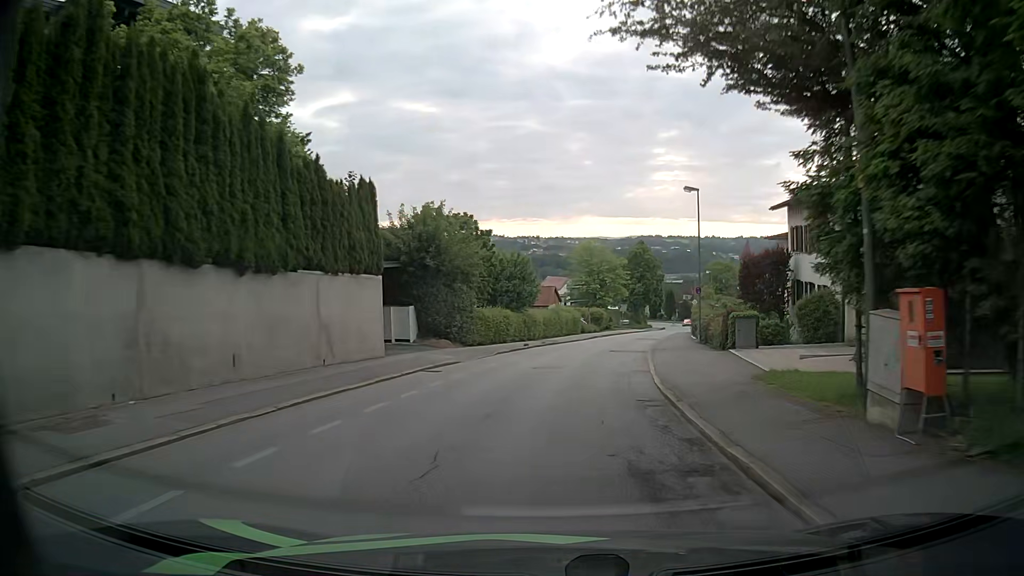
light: Day
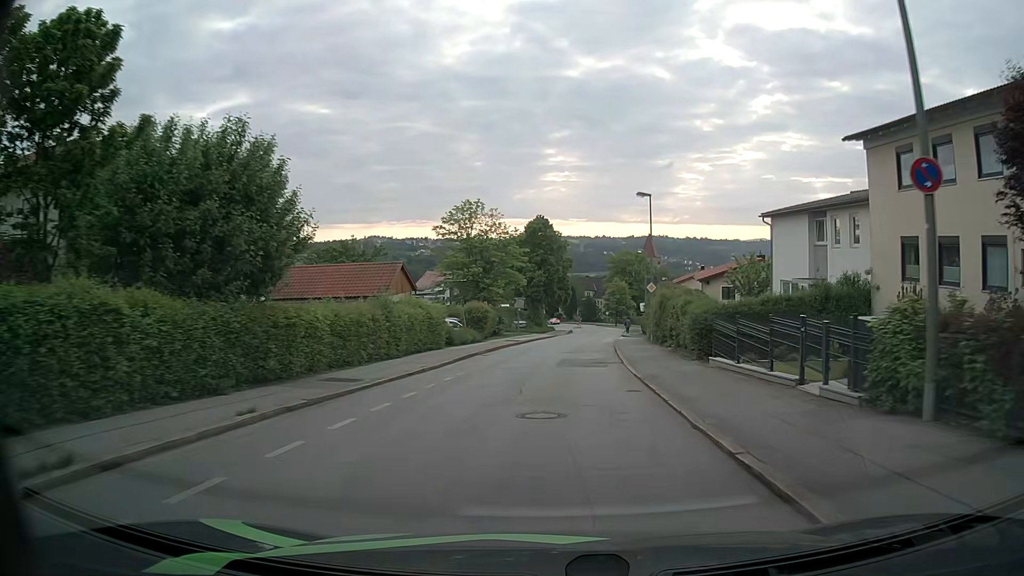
(+2.1, +28.5) m; +9°
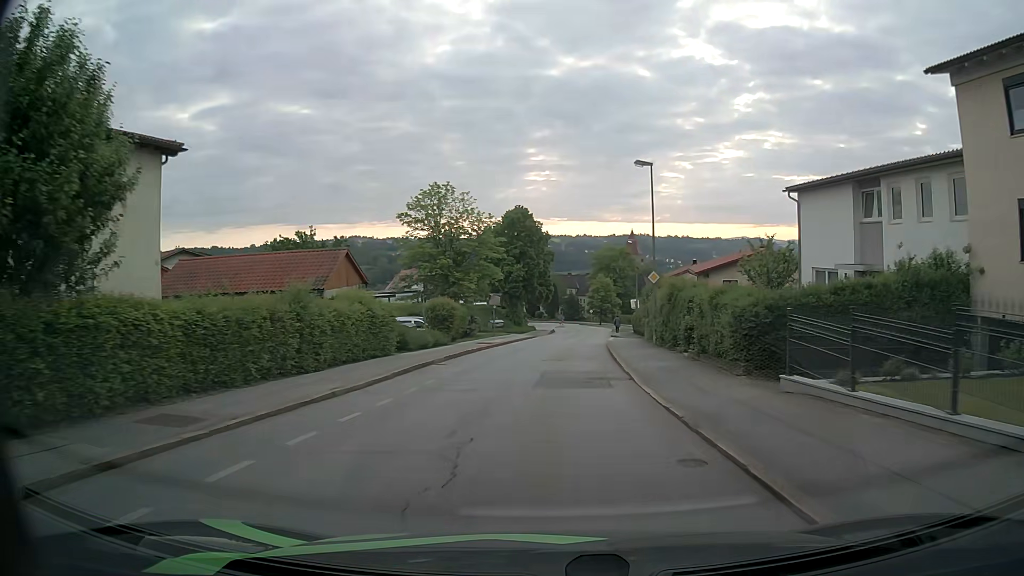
(+0.1, +7.1) m; +2°
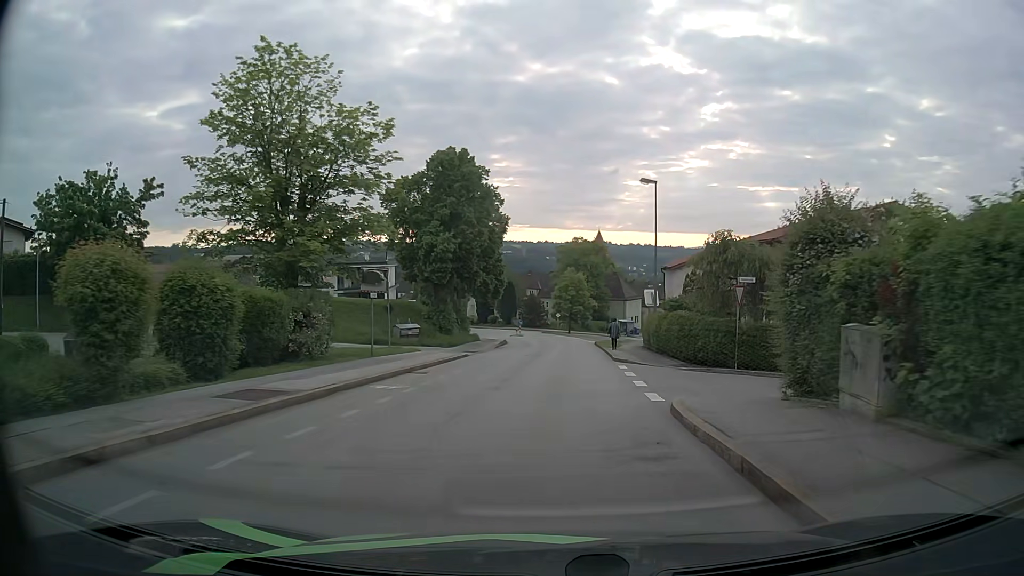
(+0.8, +27.2) m; +3°
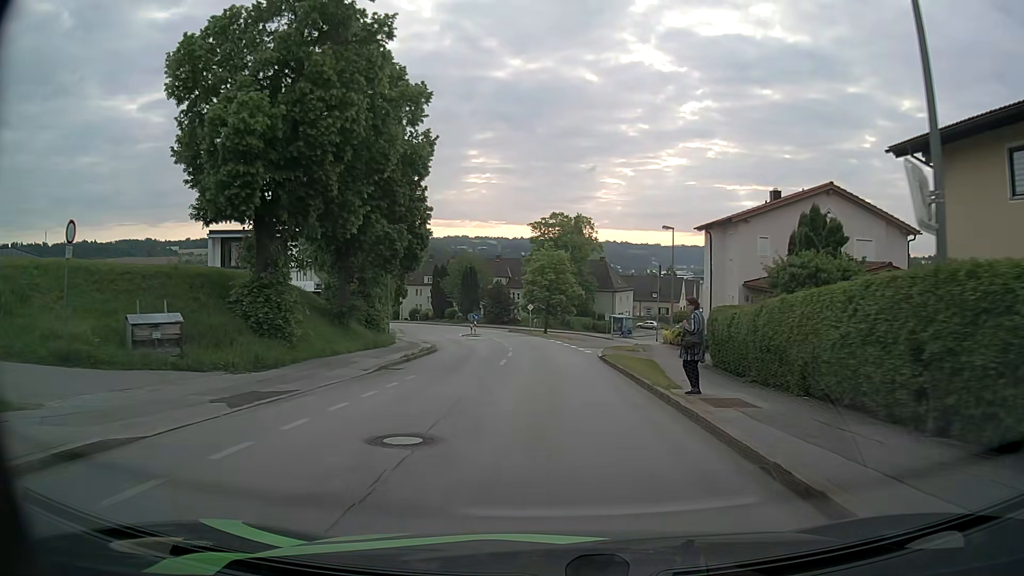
(+0.7, +25.4) m; +2°
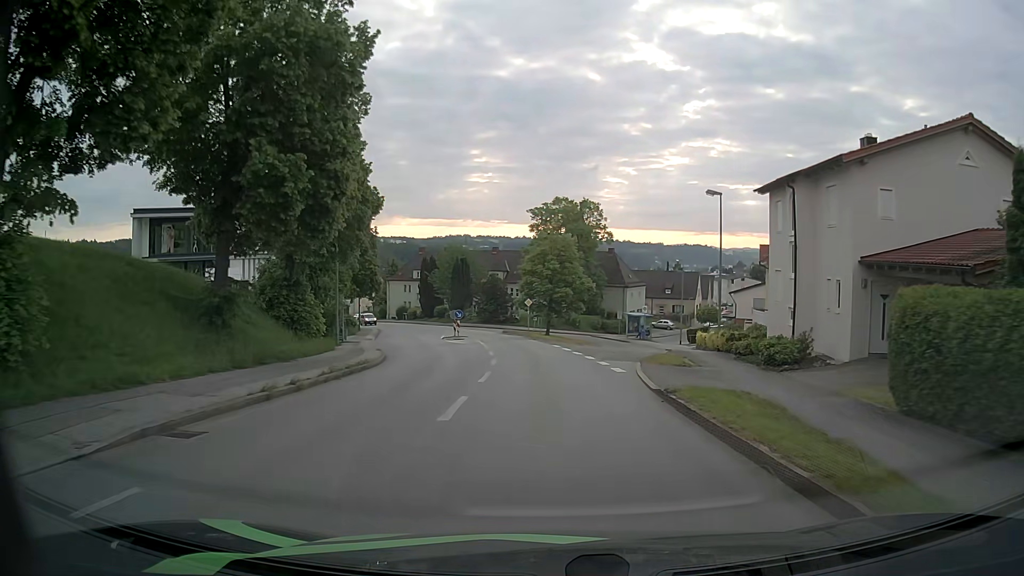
(0.0, +12.3) m; 0°
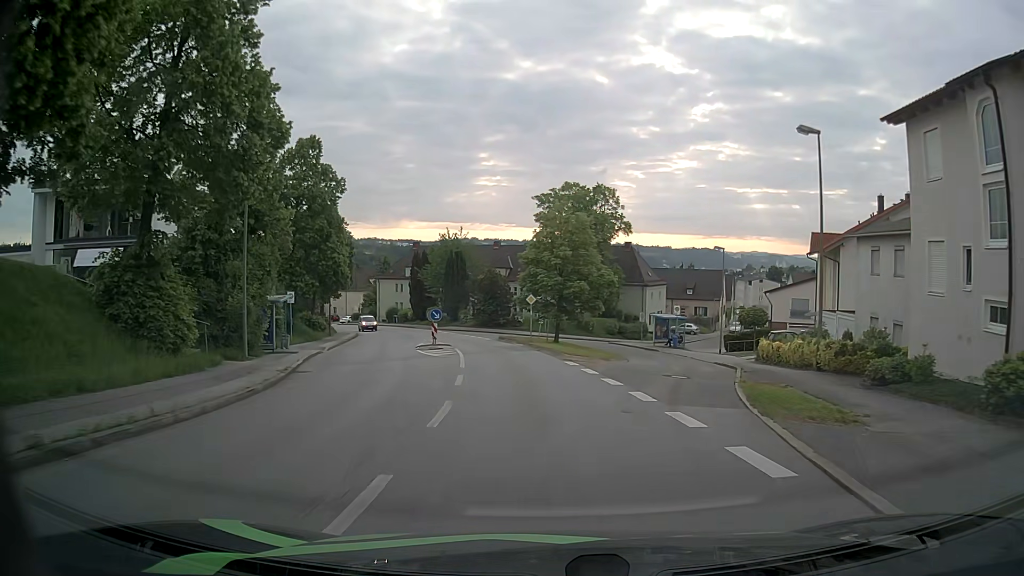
(-0.1, +12.1) m; 0°
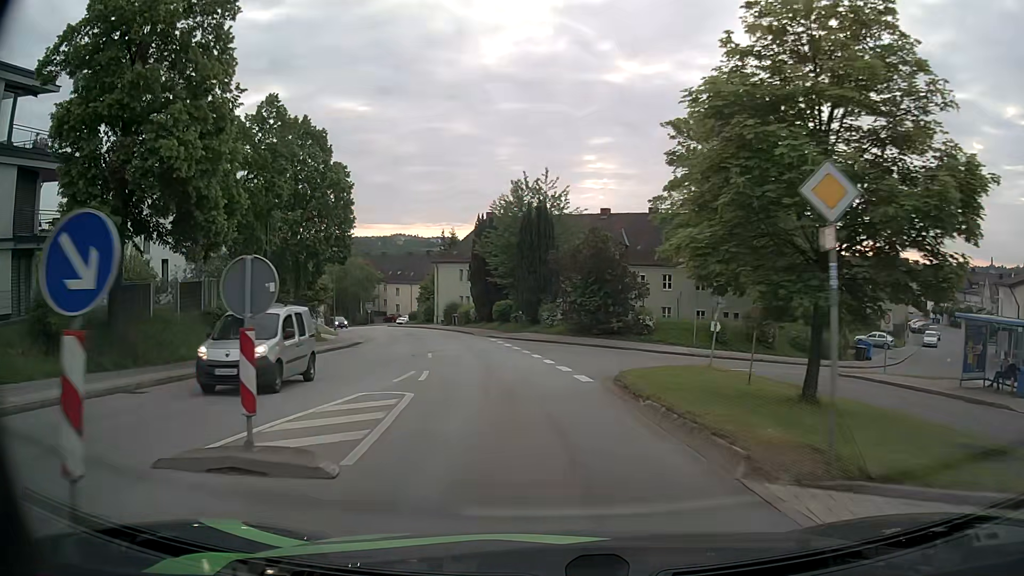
(-2.4, +30.8) m; -10°
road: residential
(0, +10) (-1, +20) (-3, +30) (-4, +40) (-7, +49) (-10, +59) (-14, +68) (-18, +77) (-22, +86) (-23, +96) m
